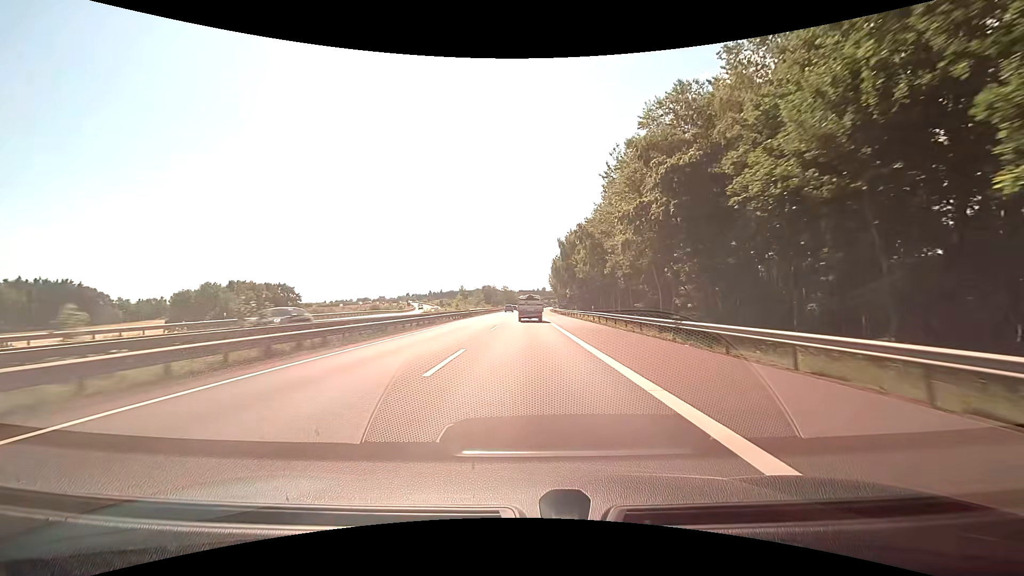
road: motorway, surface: asphalt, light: Day
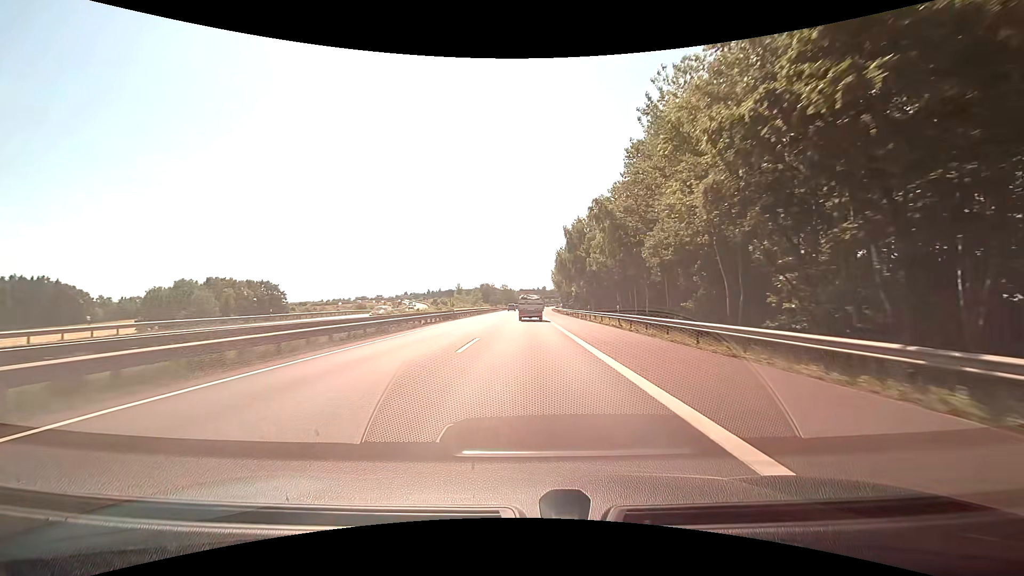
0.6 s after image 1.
(0.0, +13.3) m; 0°
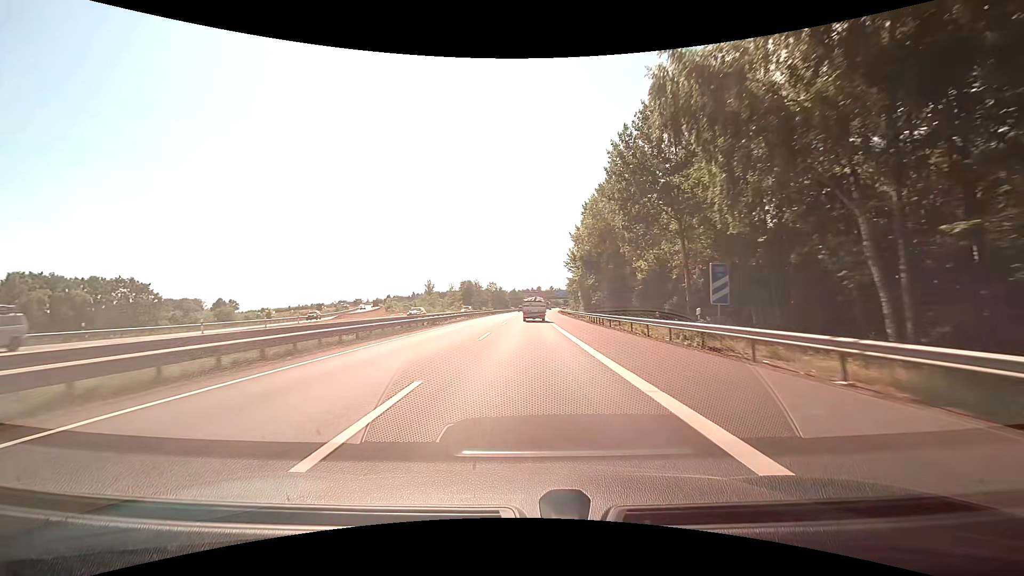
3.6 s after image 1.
(+0.2, +64.9) m; +1°
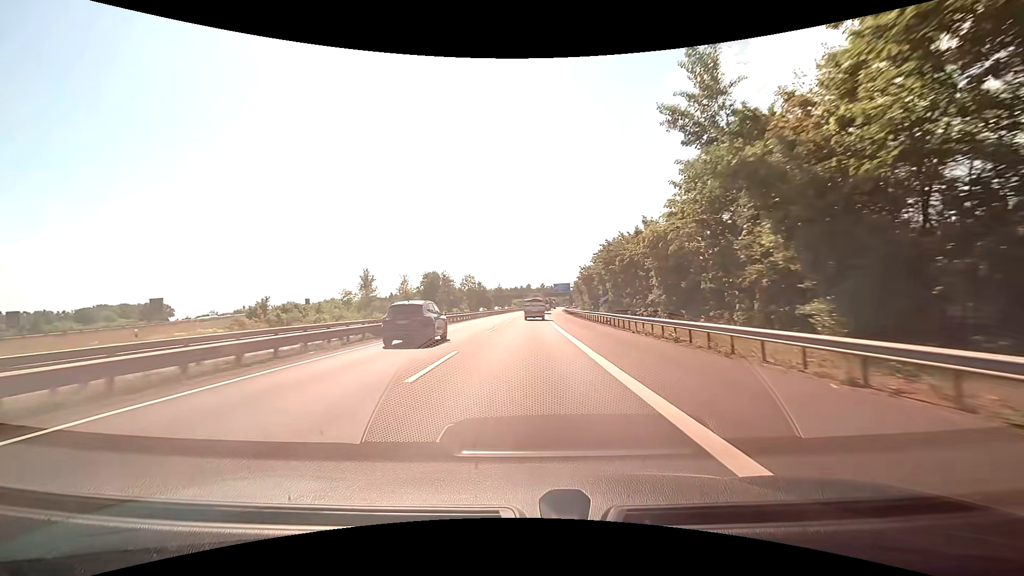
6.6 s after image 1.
(+0.6, +65.2) m; +1°
(0, +10) (0, +20) (0, +30) (0, +40) (0, +50) (0, +60) (+1, +70) (+1, +80) (+2, +90) (+2, +100) m
